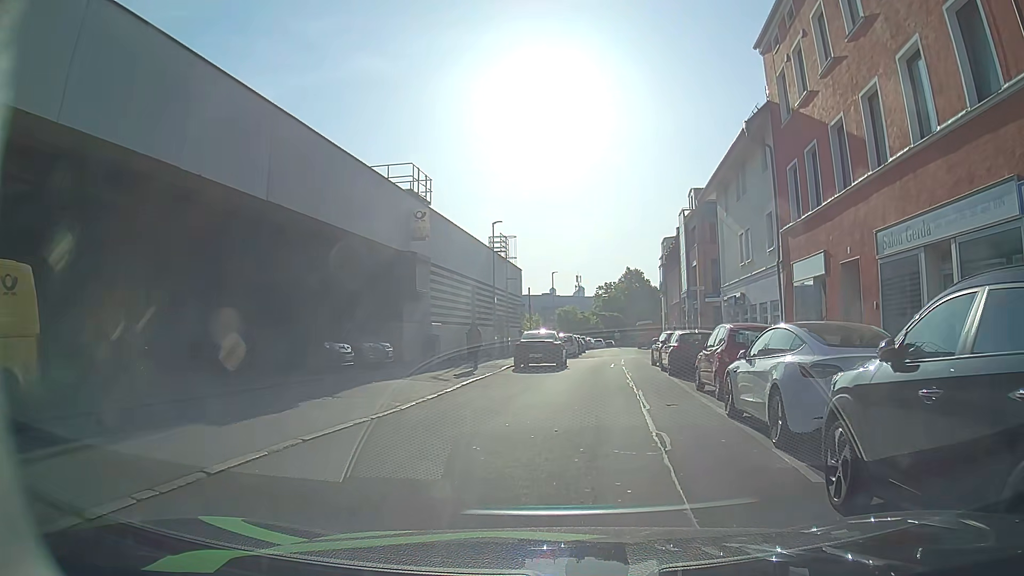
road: residential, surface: asphalt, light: Day
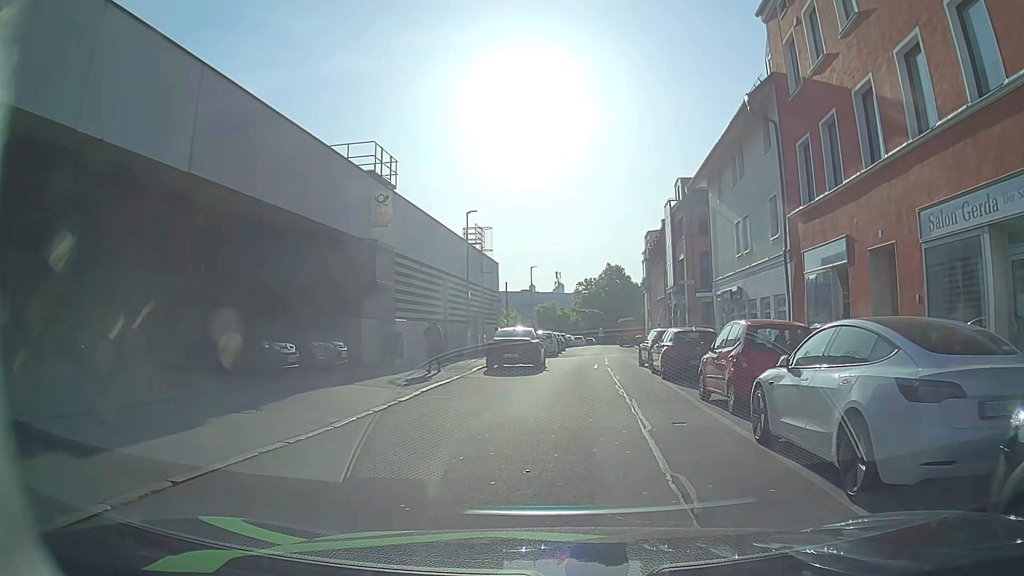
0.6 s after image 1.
(0.0, +2.7) m; -1°
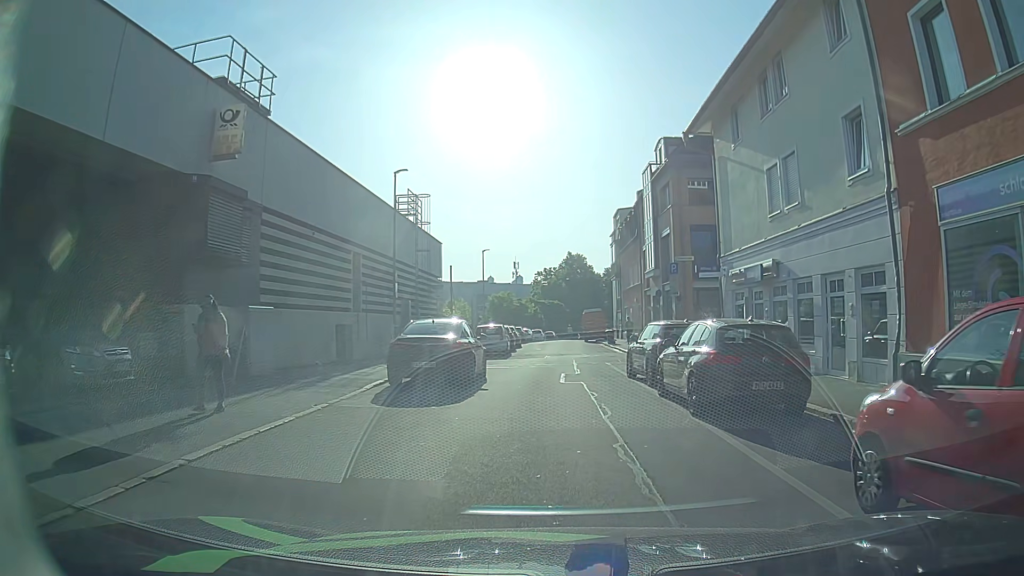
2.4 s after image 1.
(+0.4, +8.8) m; +4°
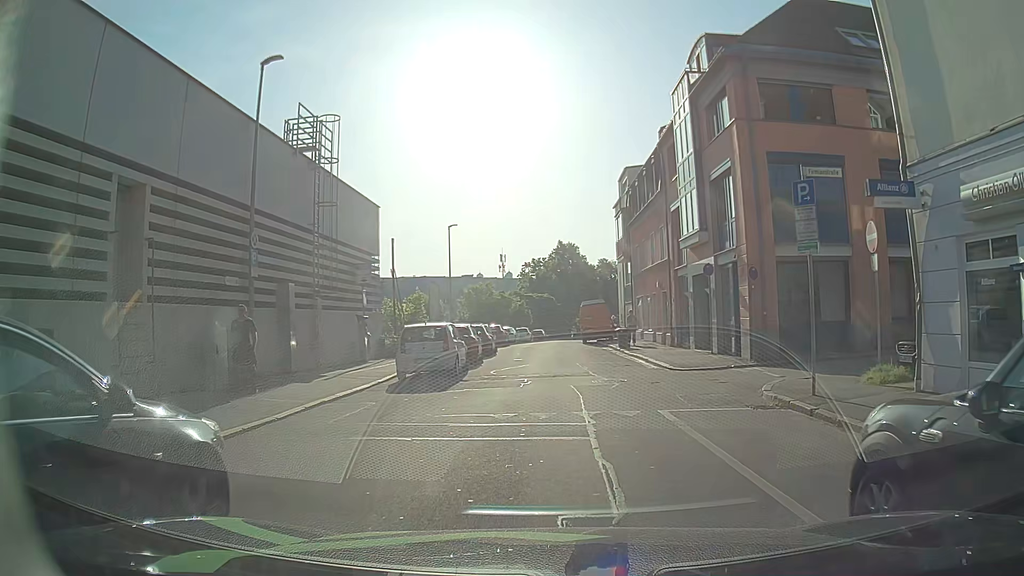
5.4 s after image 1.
(+0.3, +13.7) m; +1°
